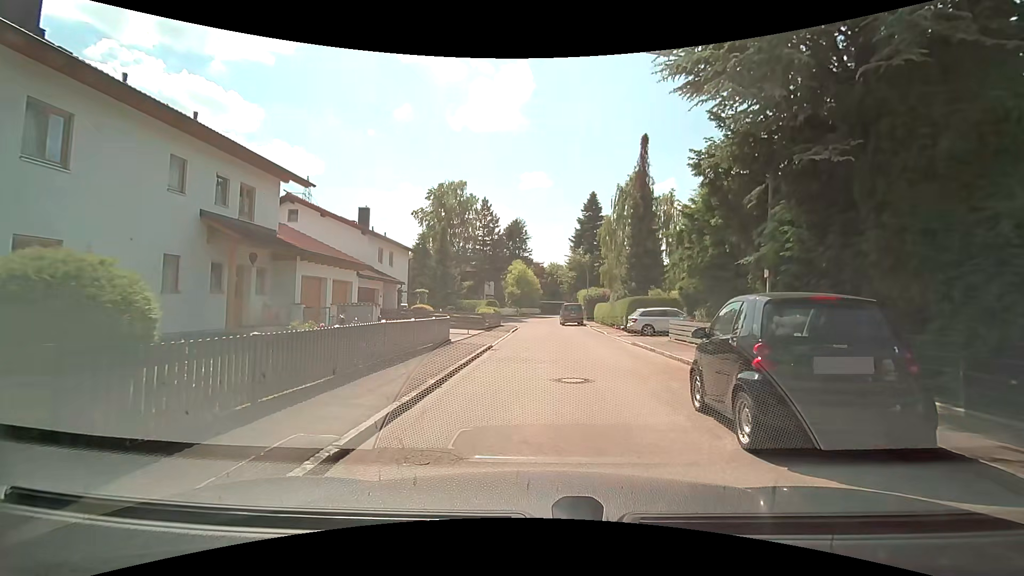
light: Day
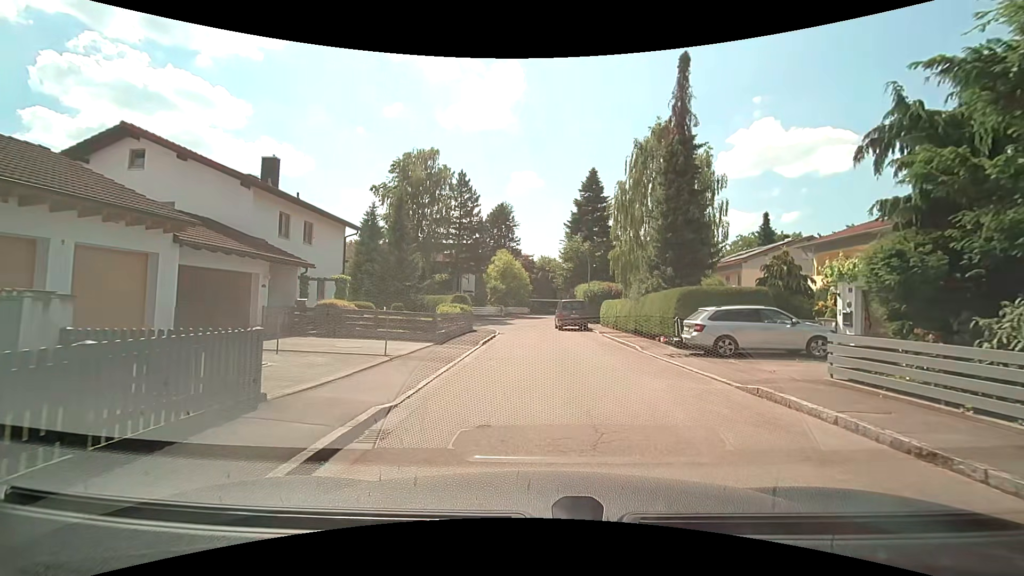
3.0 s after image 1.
(-0.2, +12.2) m; -1°
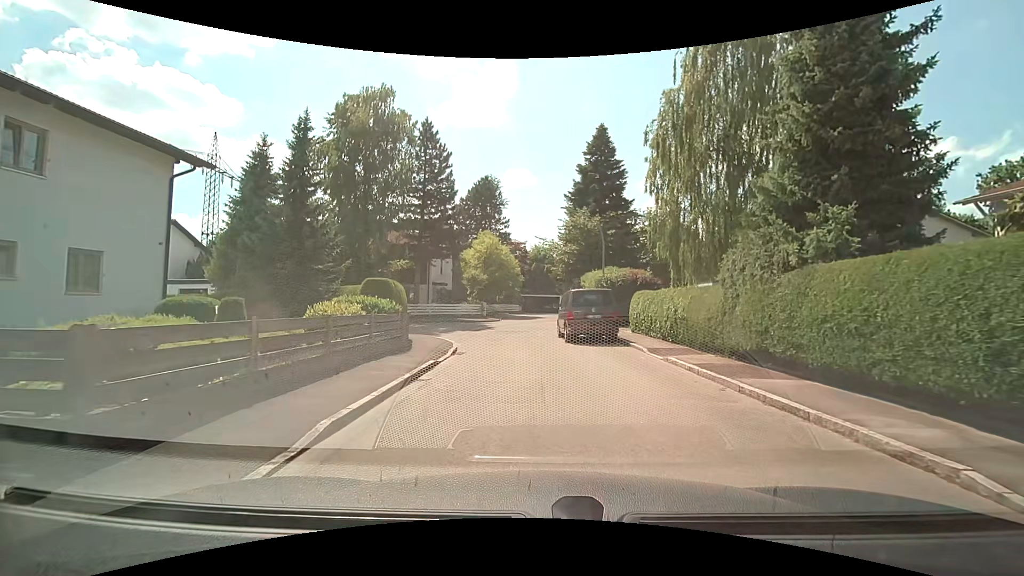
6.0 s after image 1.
(+0.3, +13.8) m; +3°
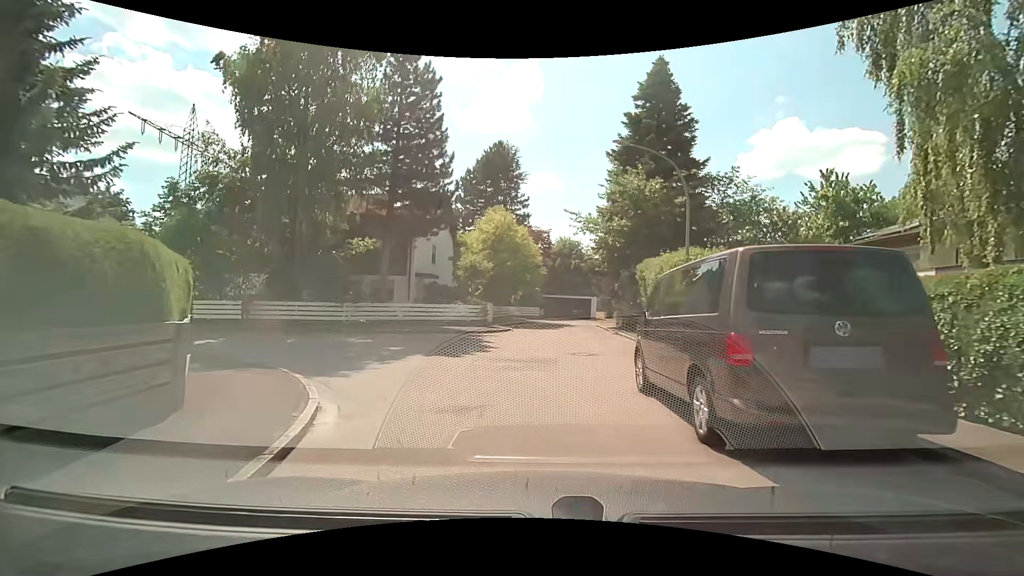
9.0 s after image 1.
(-0.5, +13.3) m; -3°
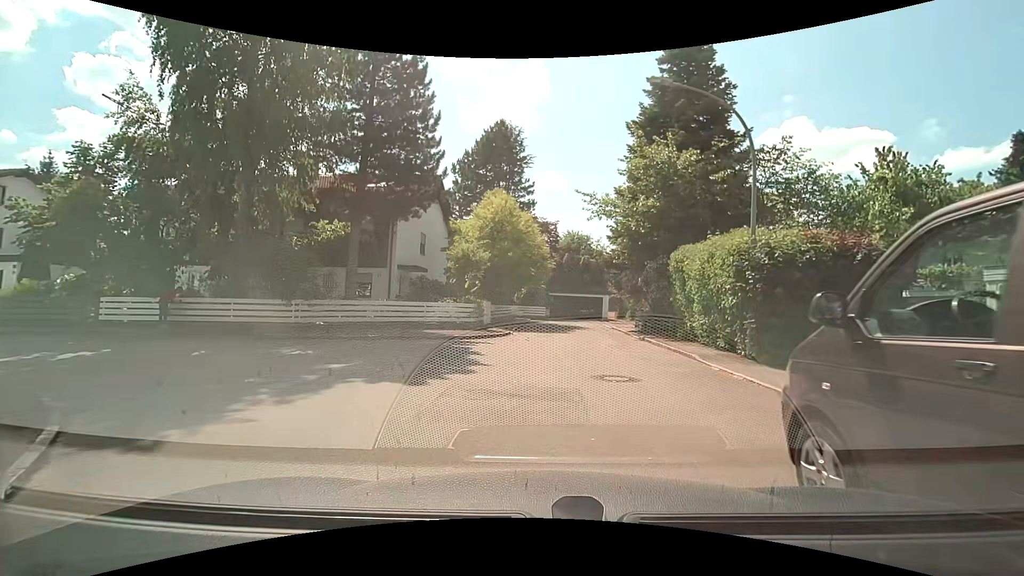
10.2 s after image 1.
(0.0, +5.0) m; -1°
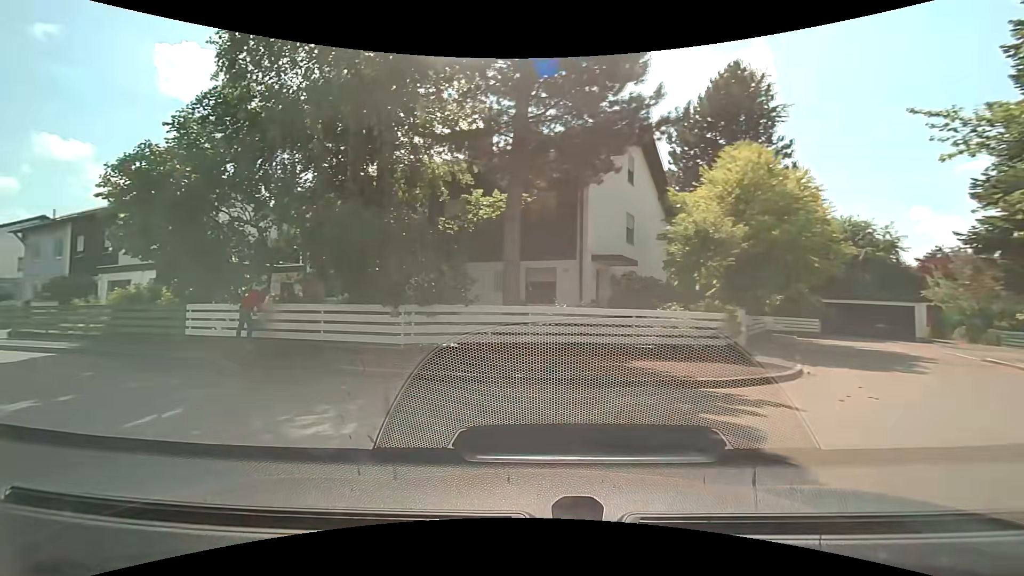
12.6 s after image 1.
(-0.8, +8.6) m; -24°
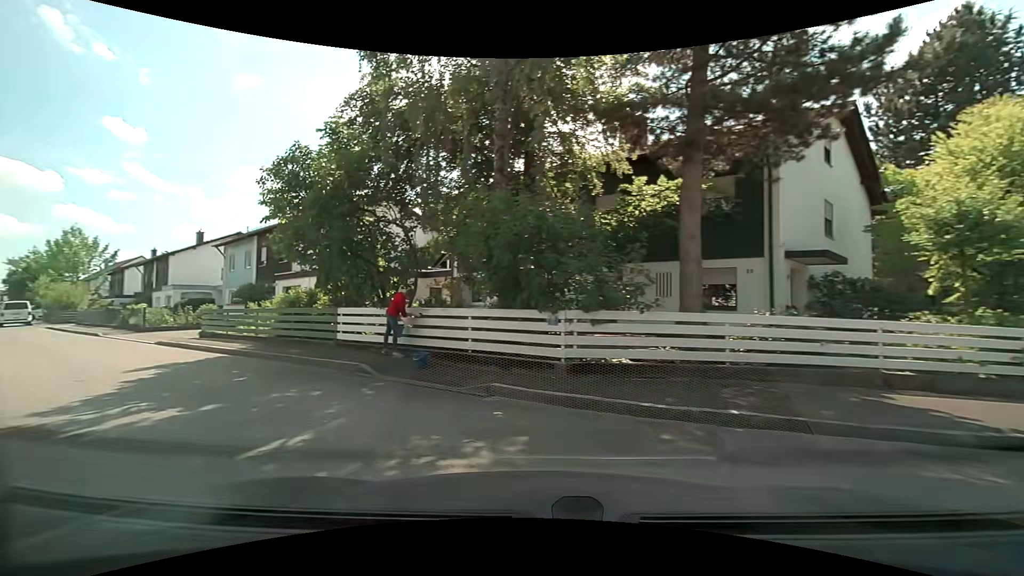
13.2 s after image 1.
(-0.2, +1.9) m; -15°
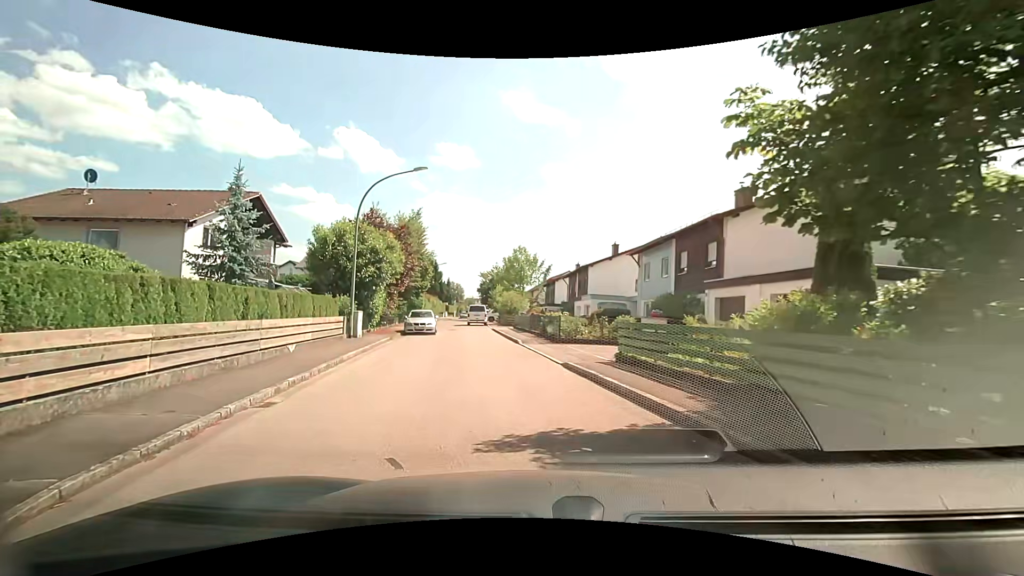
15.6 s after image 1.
(-3.5, +7.4) m; -43°
(-1, +10) (-3, +20) (-4, +30) (-7, +39) (-10, +49) (-11, +59) (-11, +69) (-13, +79) (-15, +89) (-15, +99) m
